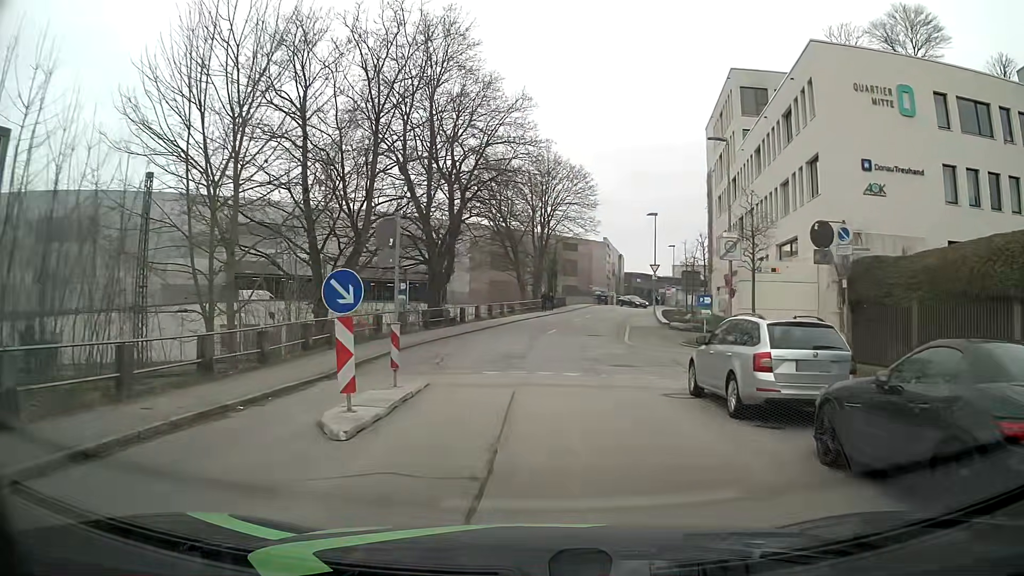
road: residential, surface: asphalt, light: Day
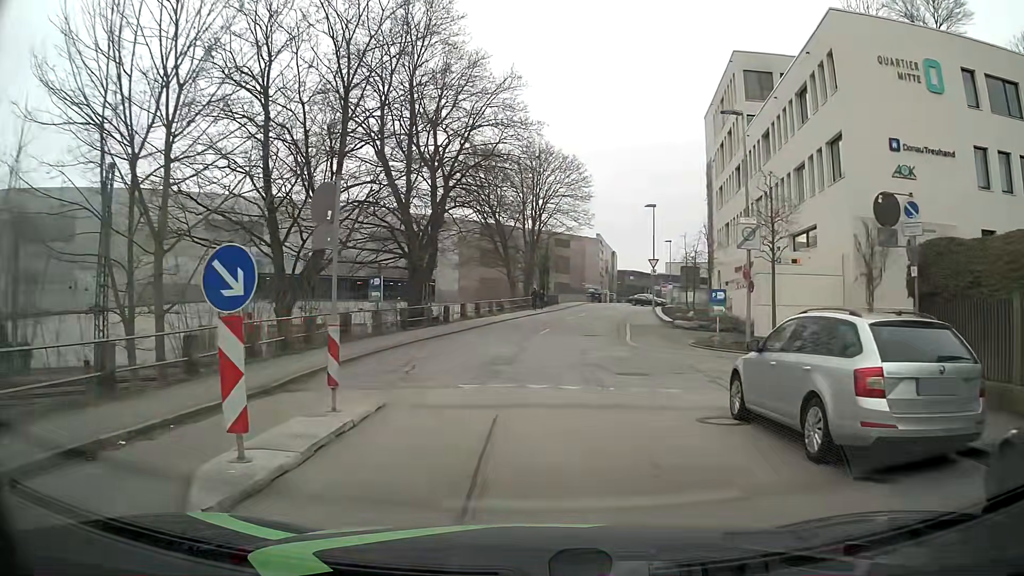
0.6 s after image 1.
(+0.1, +3.2) m; 0°
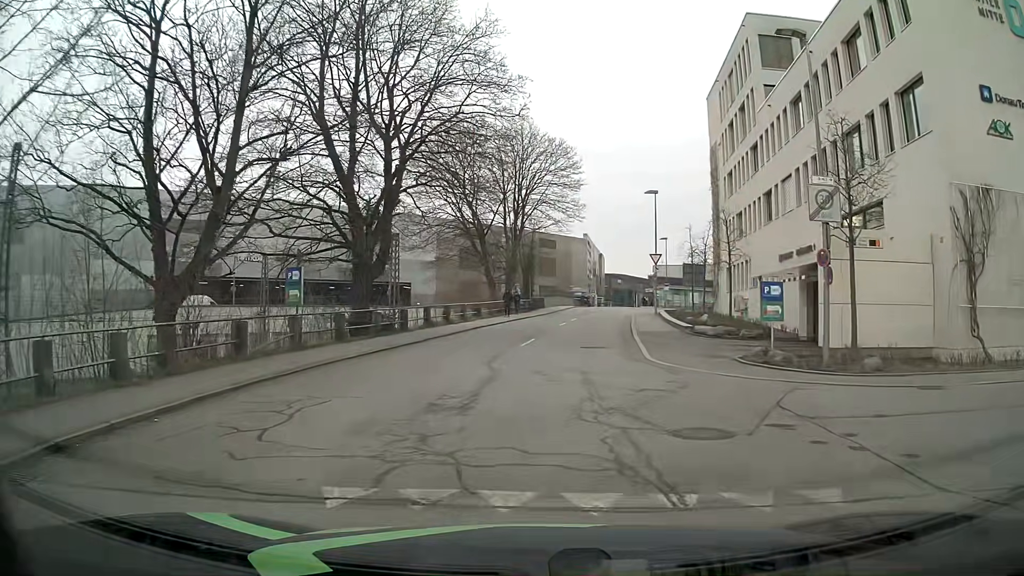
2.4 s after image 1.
(+0.2, +7.0) m; +2°
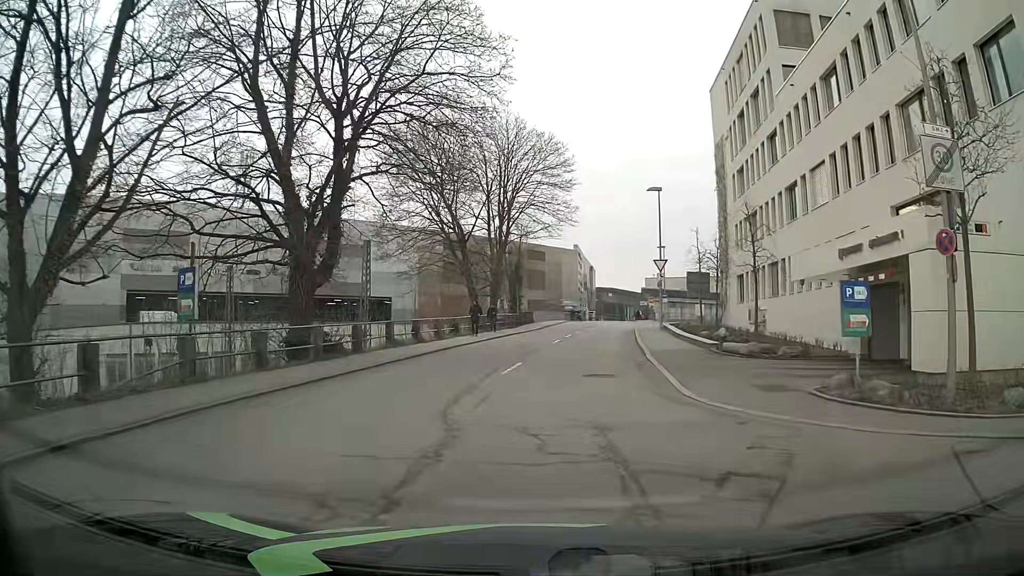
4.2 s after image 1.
(+0.1, +5.5) m; +1°
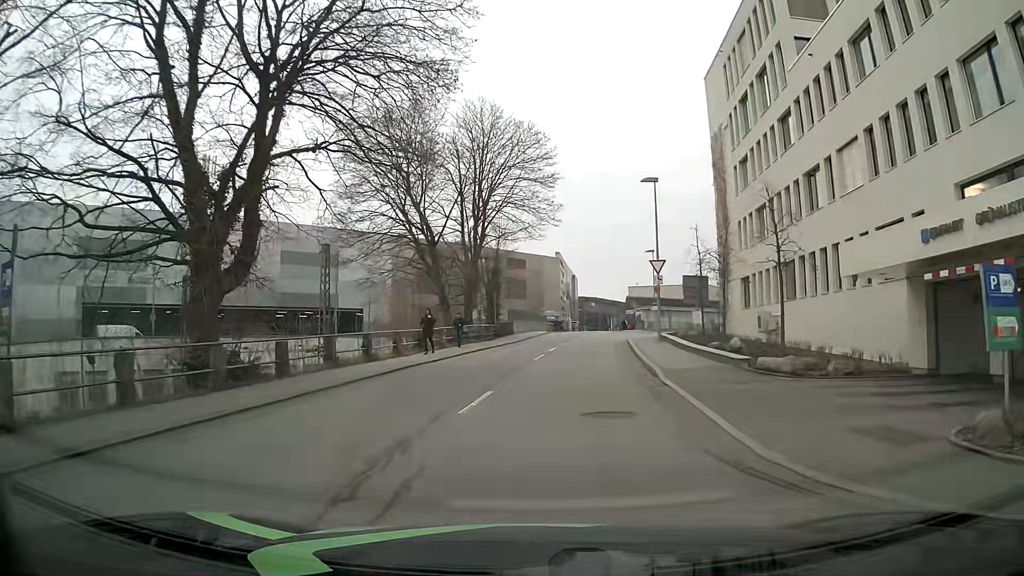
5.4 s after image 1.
(+0.1, +5.2) m; +3°
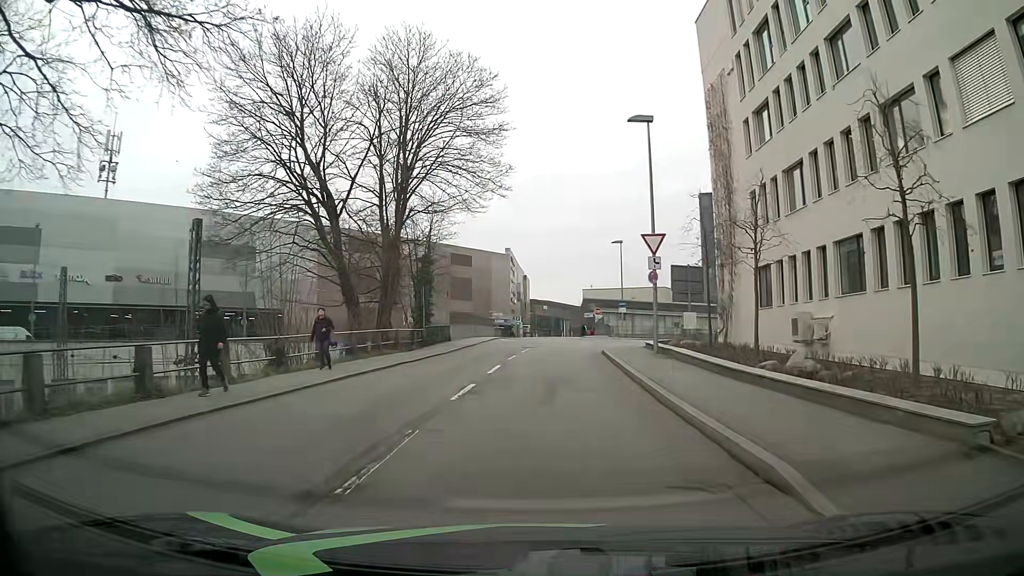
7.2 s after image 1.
(+0.2, +11.1) m; +3°
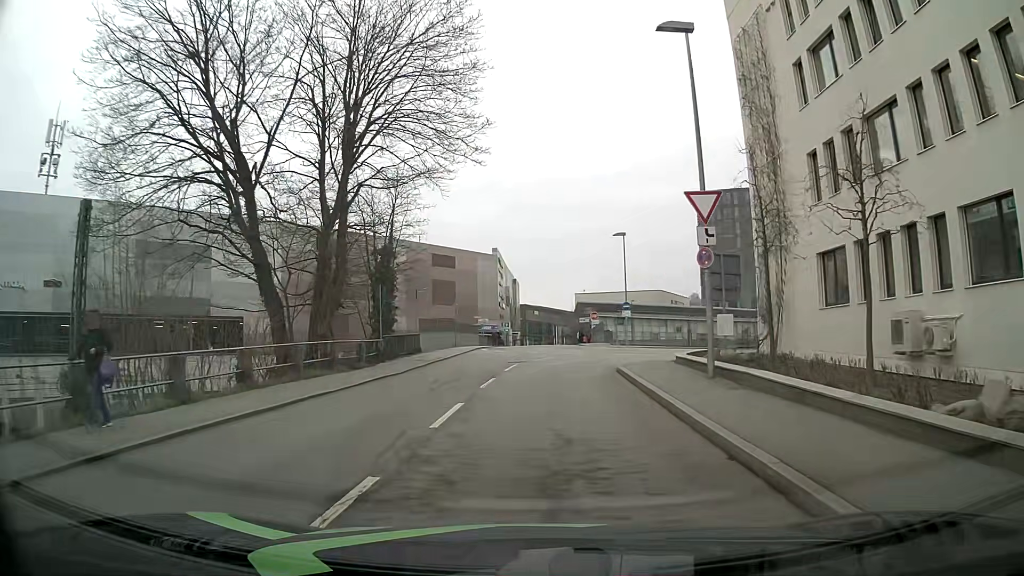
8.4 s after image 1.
(+0.1, +8.1) m; +1°
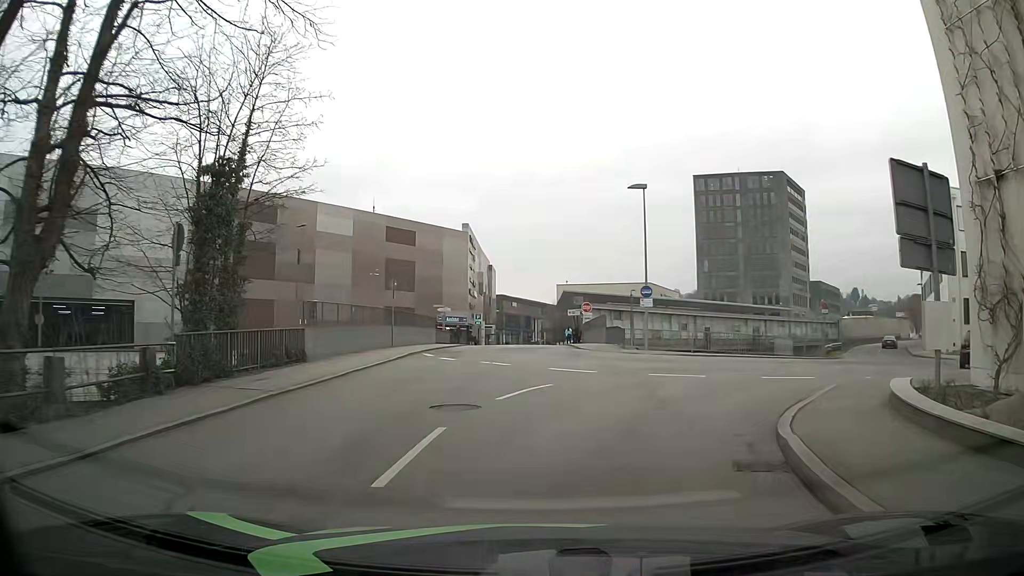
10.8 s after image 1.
(+0.1, +15.5) m; +3°
